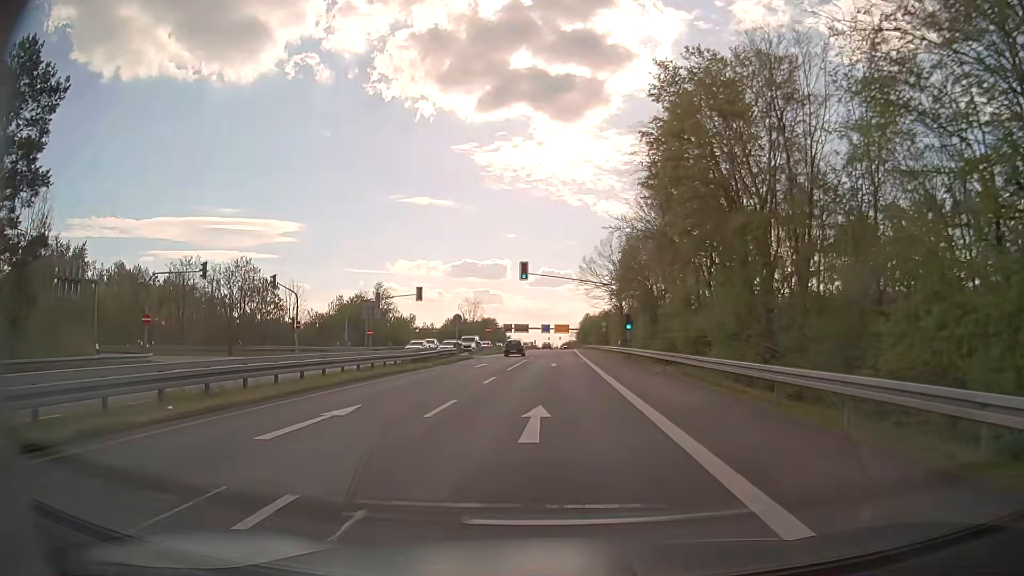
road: secondary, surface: asphalt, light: Day
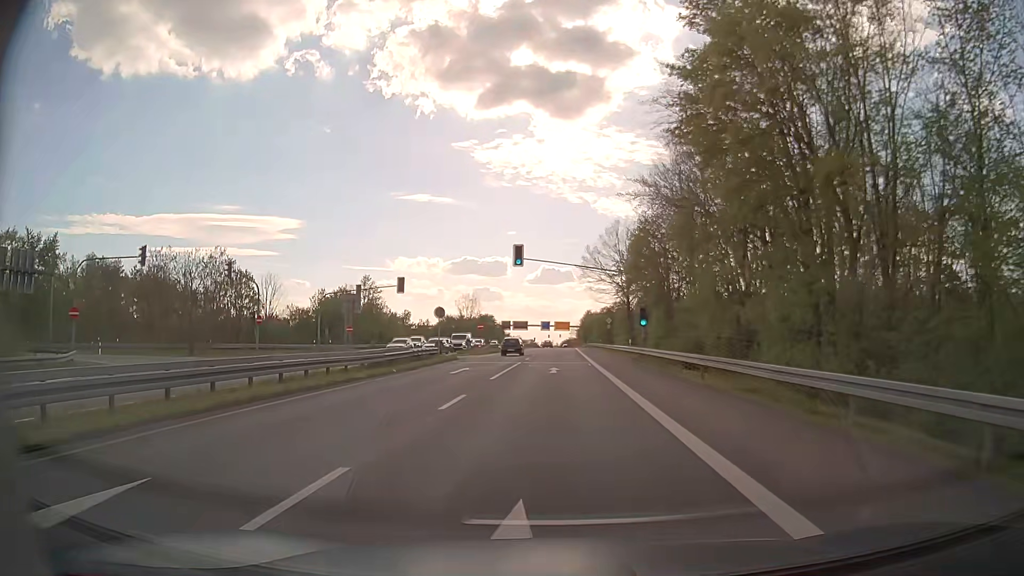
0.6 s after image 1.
(-0.1, +7.9) m; 0°
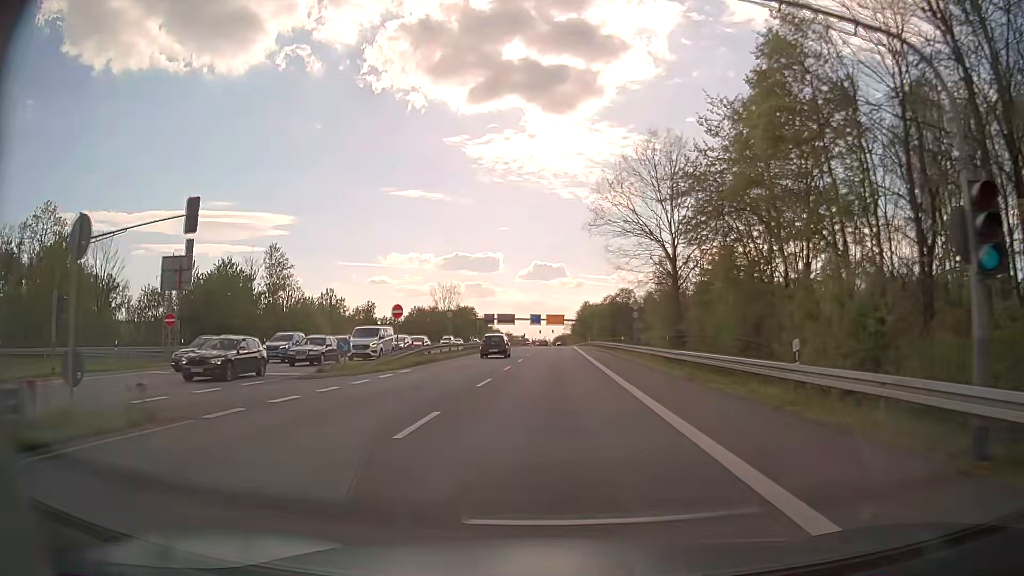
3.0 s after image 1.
(+0.1, +33.6) m; +1°
(0, +10) (0, +20) (0, +30) (0, +40) (0, +50) (0, +60) (0, +70) (0, +80) (+1, +90) (+1, +100) m
